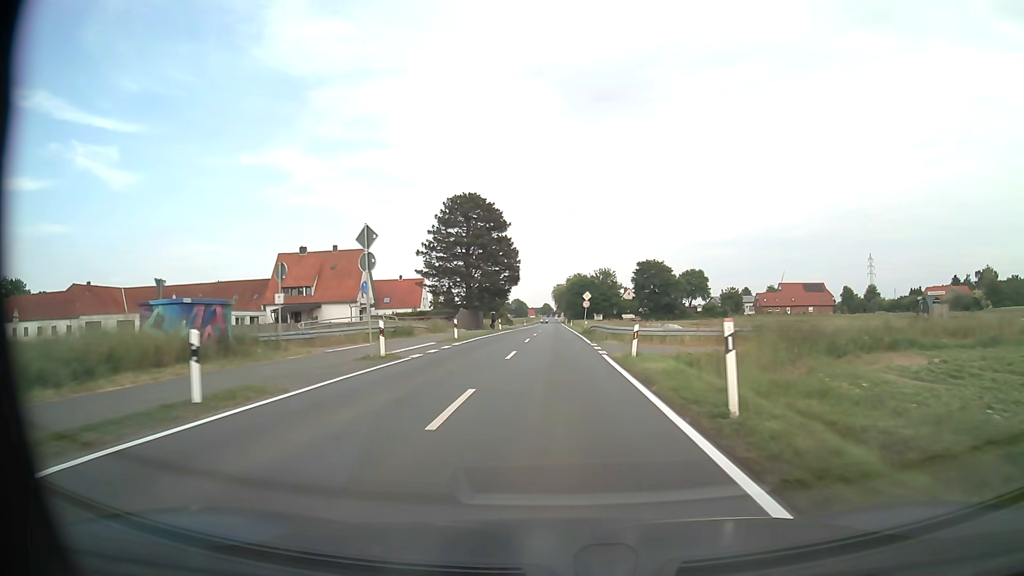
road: tertiary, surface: asphalt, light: Day
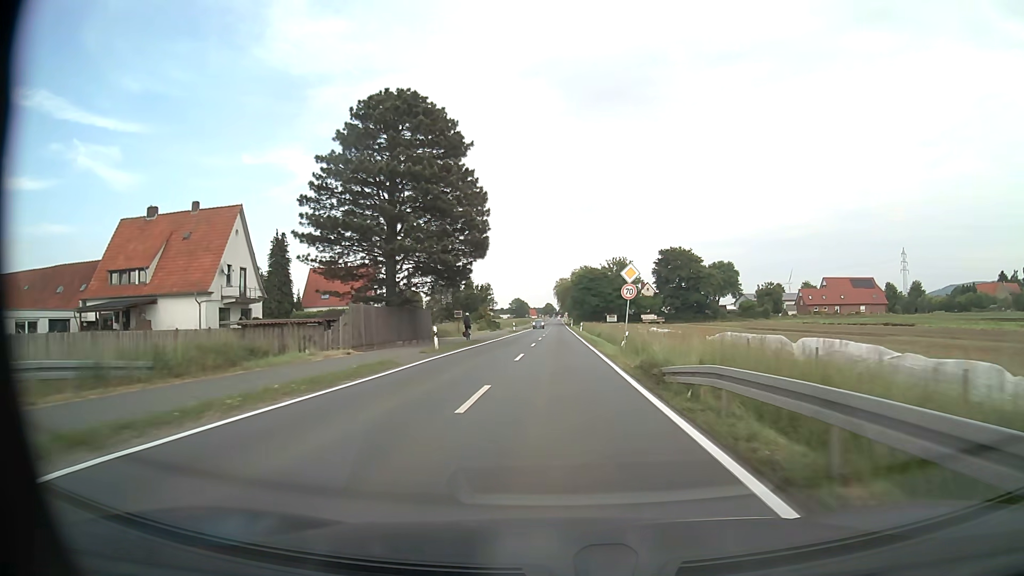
(-0.1, +34.3) m; 0°
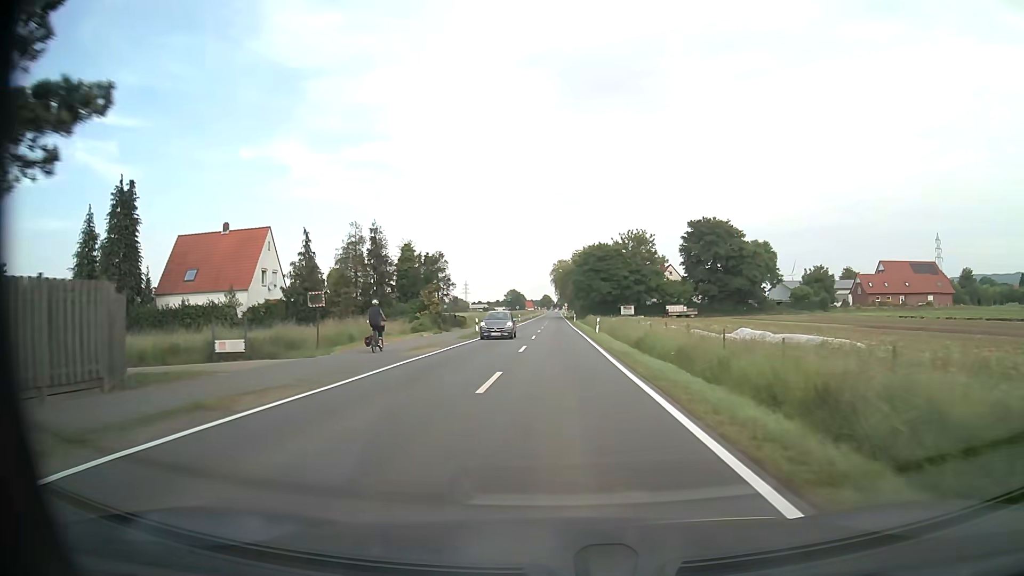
(0.0, +34.4) m; 0°
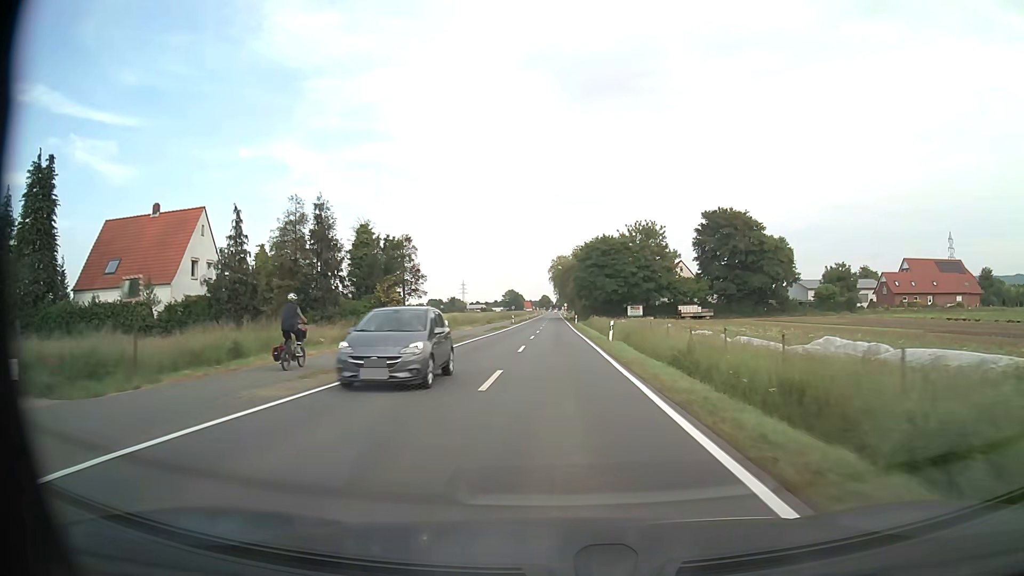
(0.0, +11.5) m; 0°
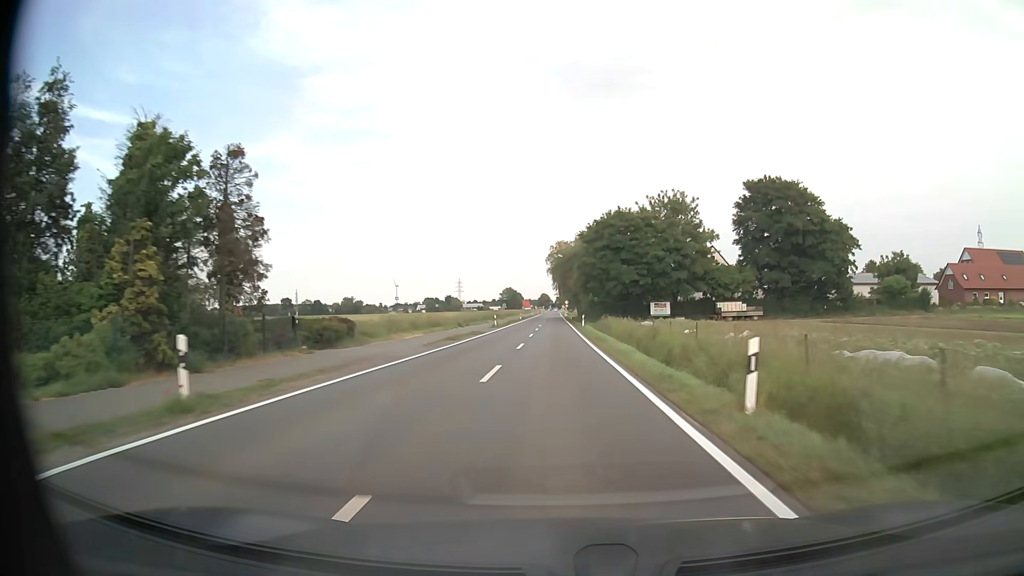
(+0.1, +23.0) m; 0°
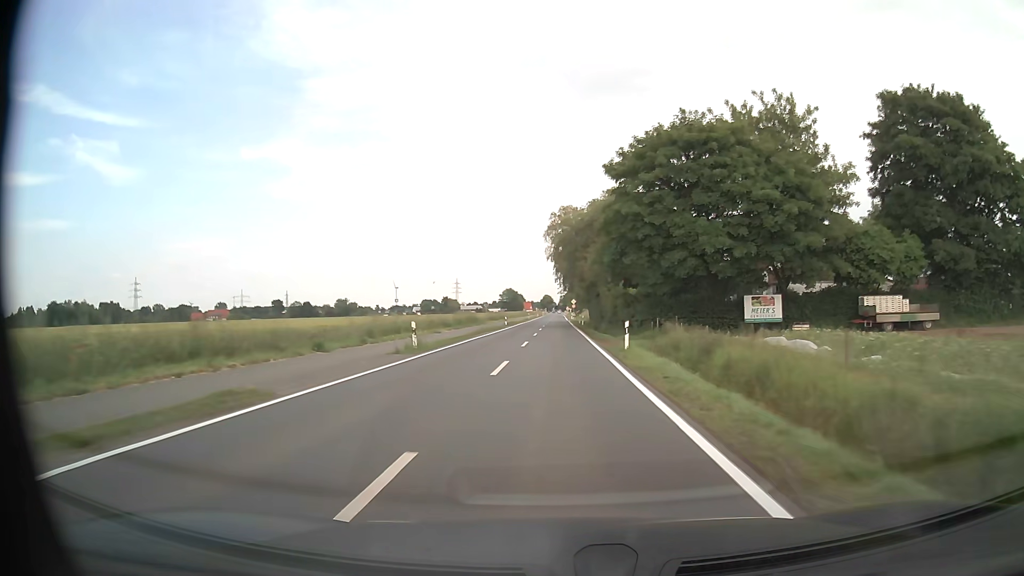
(+0.1, +34.5) m; 0°
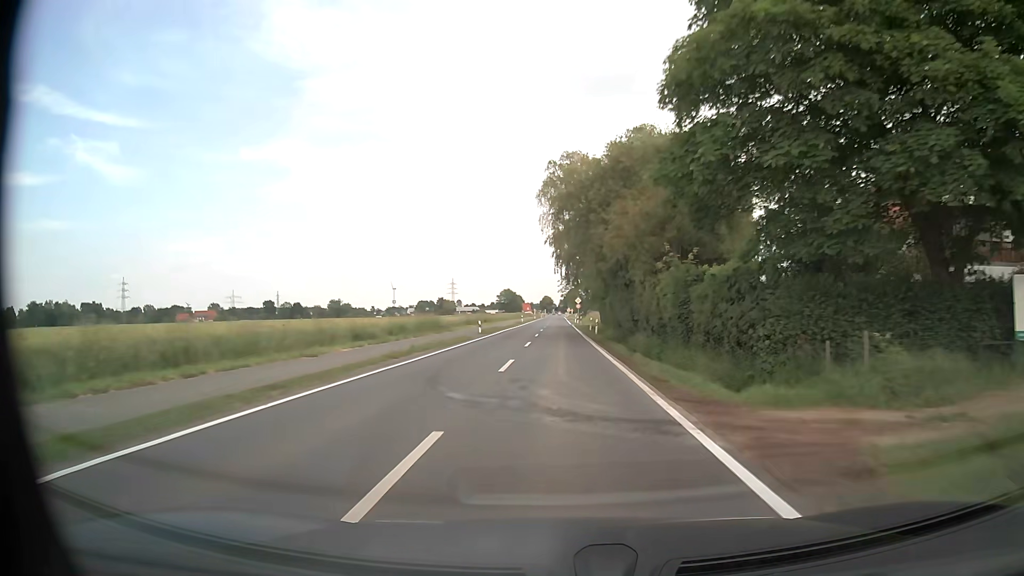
(0.0, +22.9) m; 0°
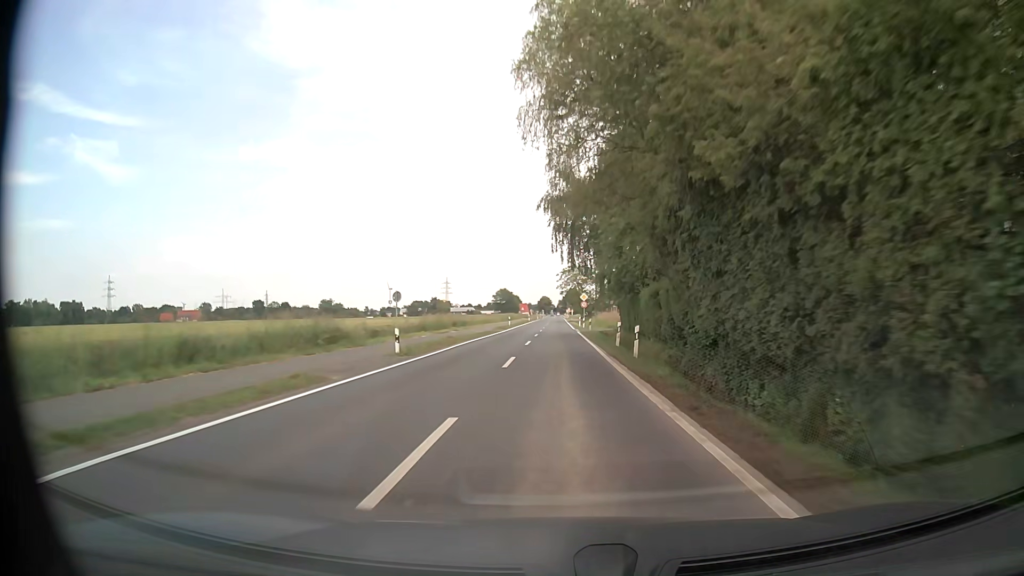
(0.0, +22.9) m; 0°
(0, +10) (0, +20) (0, +30) (0, +40) (0, +50) (0, +60) (0, +70) (0, +80) (0, +90) (0, +100) m
